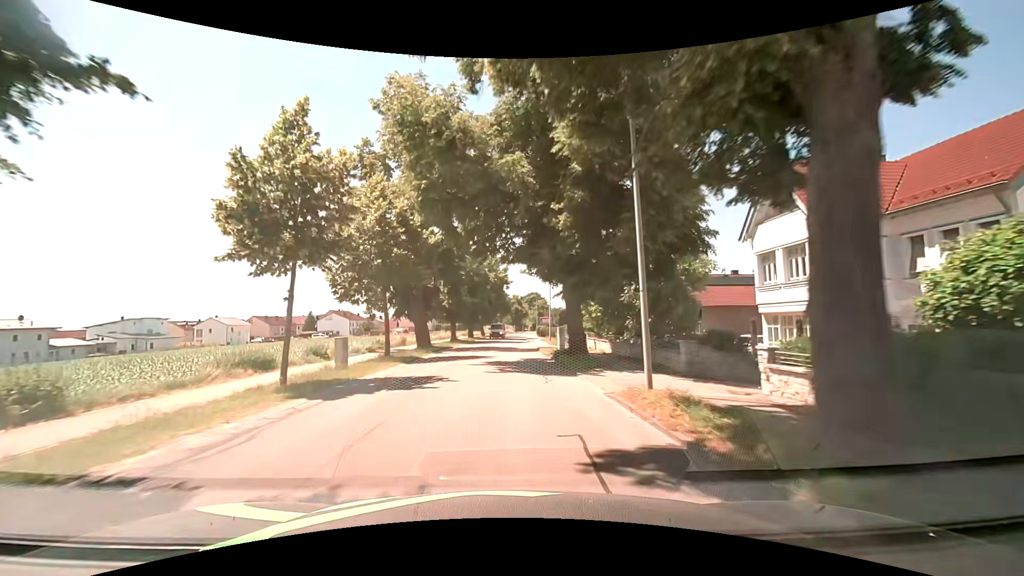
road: unclassified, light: Day
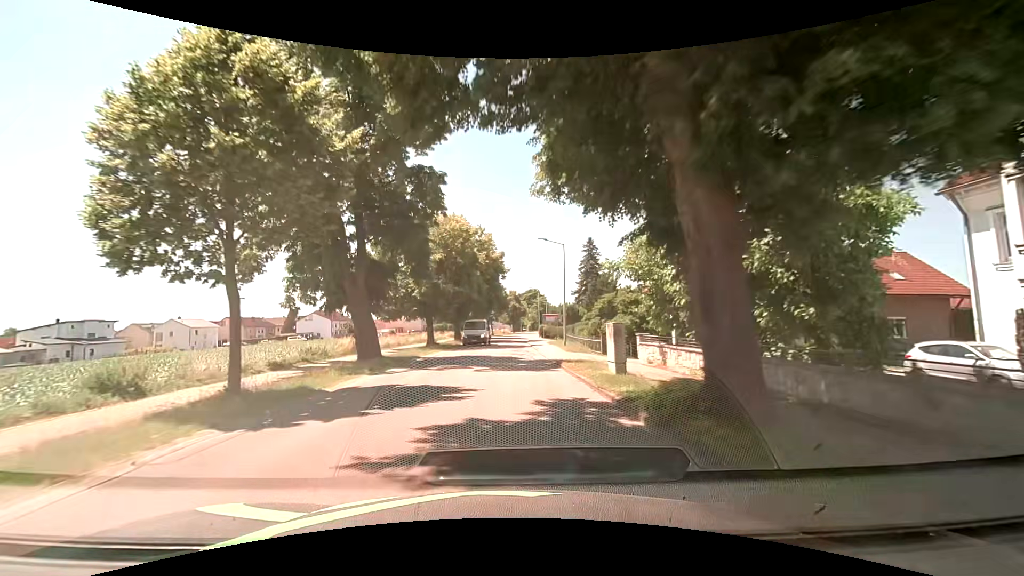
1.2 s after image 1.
(+0.1, +14.4) m; +1°
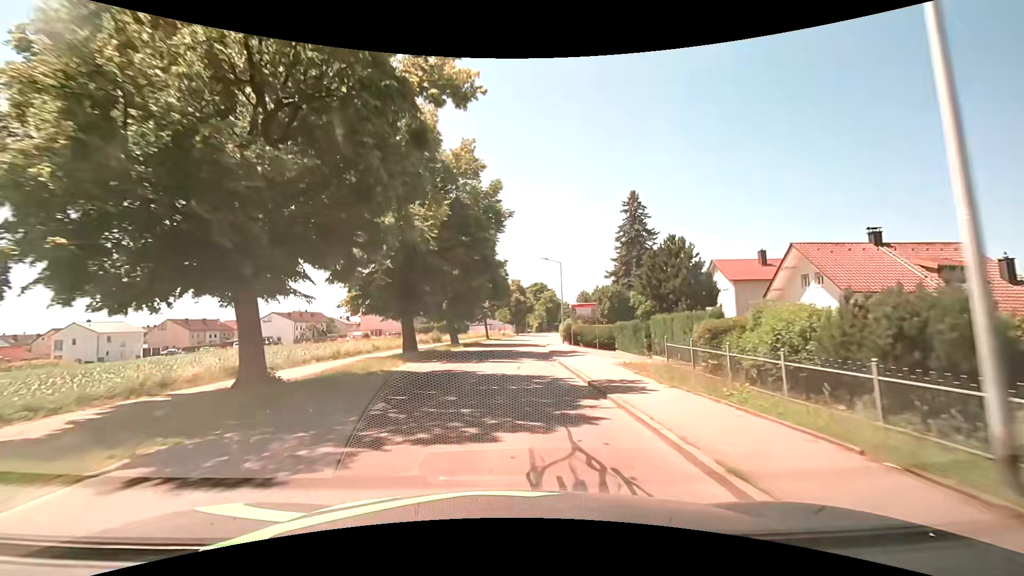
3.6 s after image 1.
(-0.3, +28.9) m; -1°
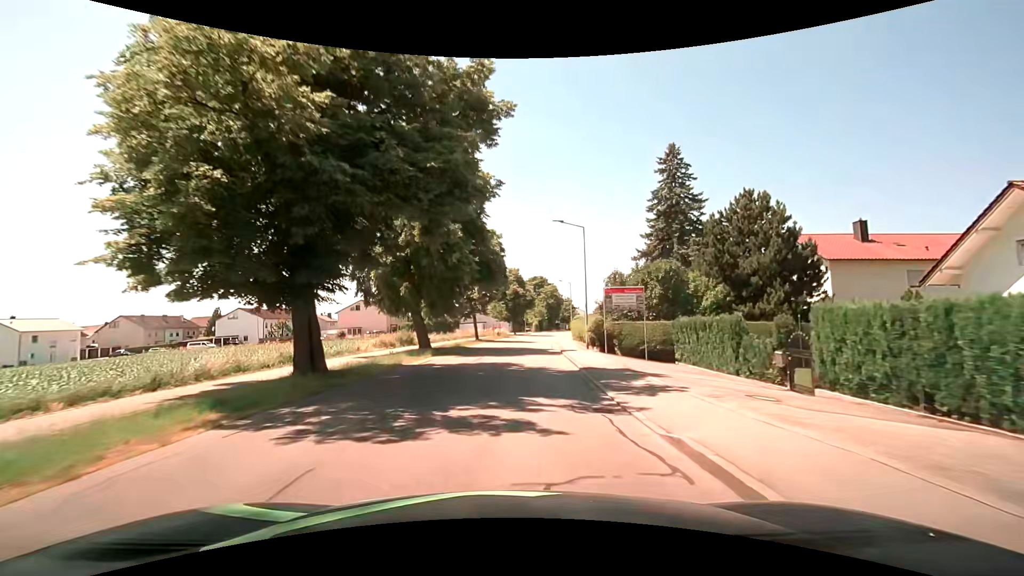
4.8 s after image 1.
(+0.1, +14.3) m; +1°
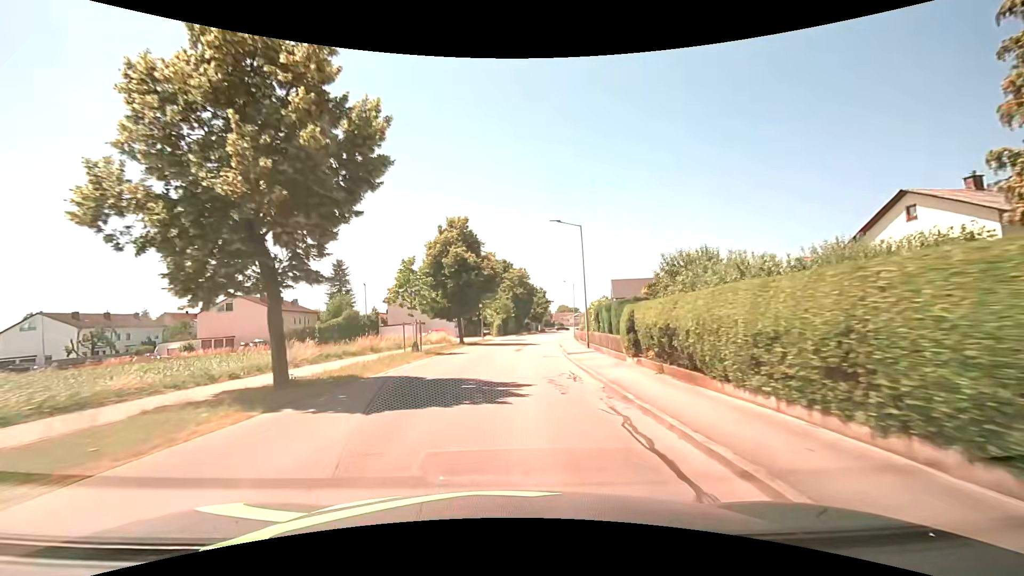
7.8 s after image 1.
(+1.3, +35.8) m; +5°
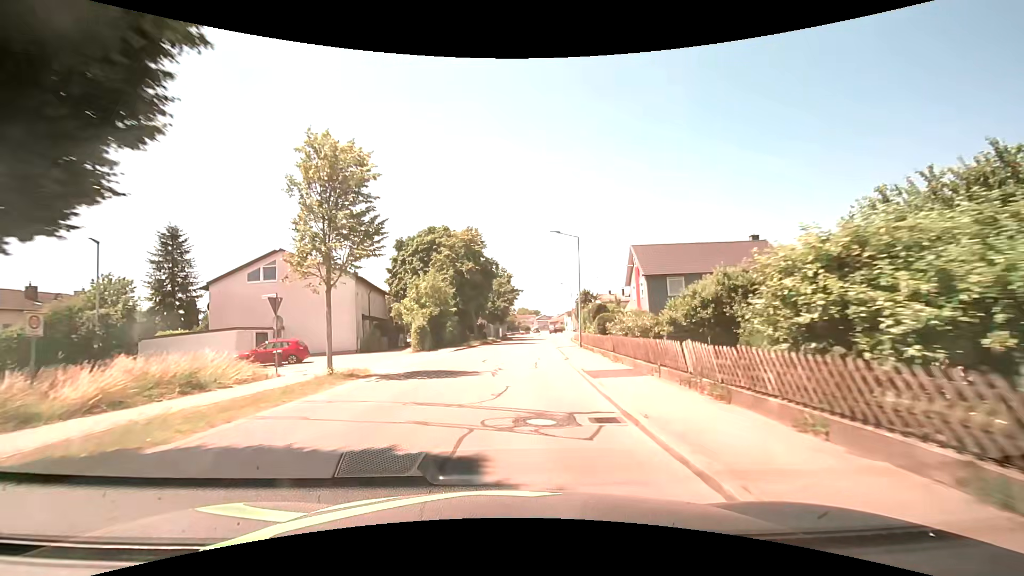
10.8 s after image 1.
(+1.3, +35.7) m; +4°
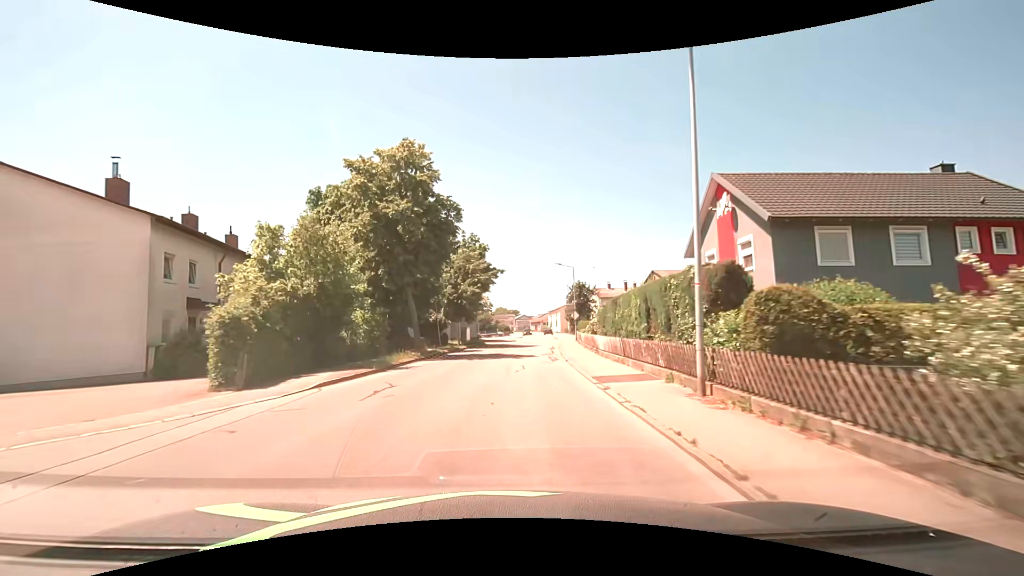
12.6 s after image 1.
(+0.6, +21.4) m; +3°
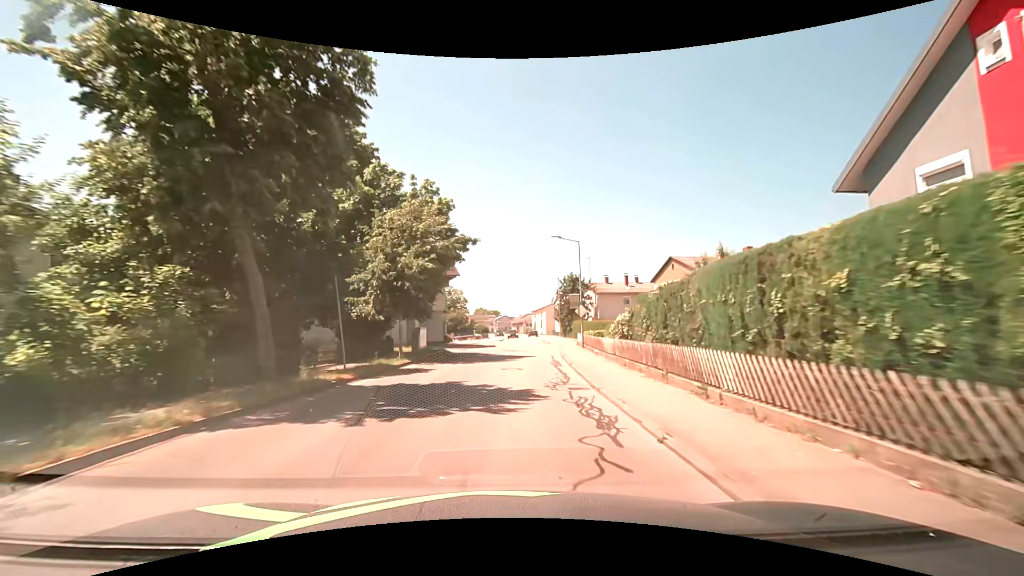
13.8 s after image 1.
(+0.2, +14.3) m; +2°
(0, +10) (+1, +20) (+1, +30) (+2, +40) (+3, +50) (+4, +60) (+4, +70) (+5, +80) (+5, +90) (+4, +100) m
